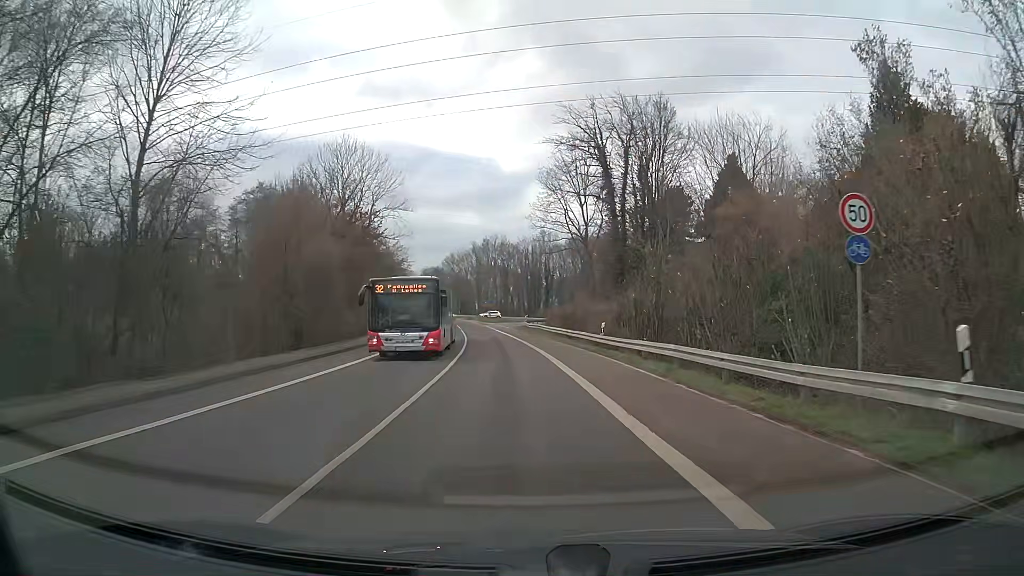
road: tertiary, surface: asphalt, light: Day
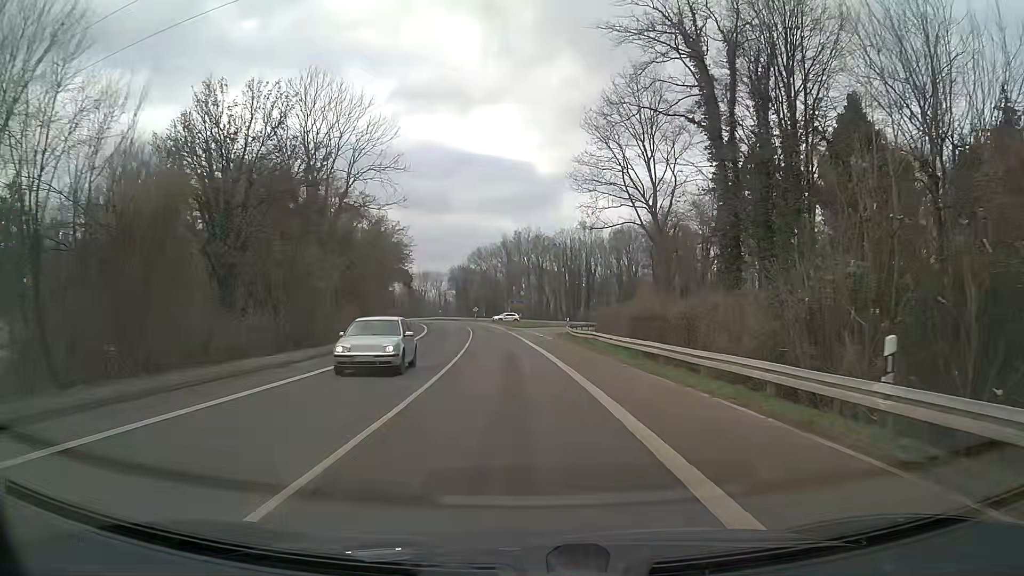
(-0.7, +22.7) m; -3°
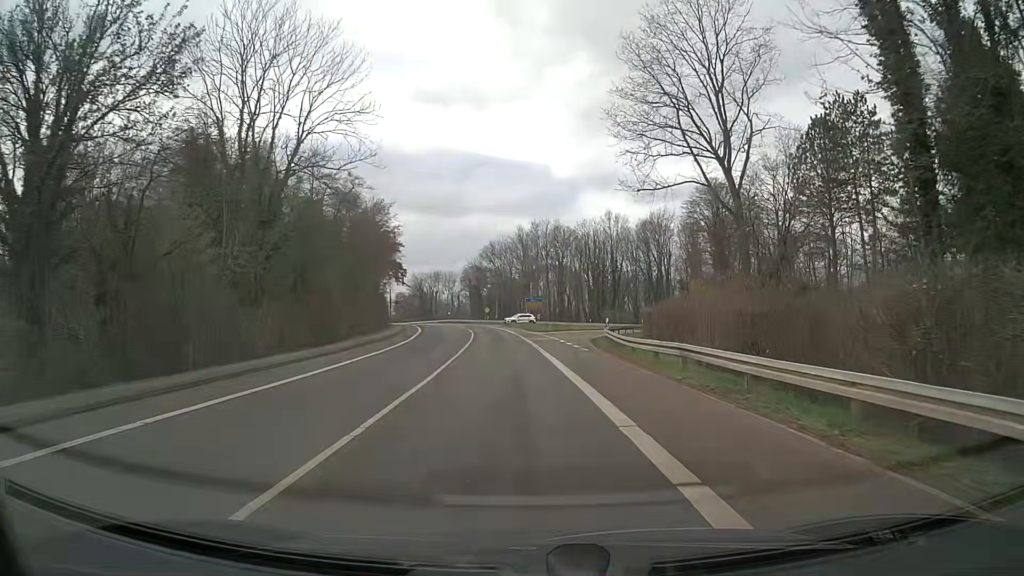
(-0.2, +15.5) m; -1°
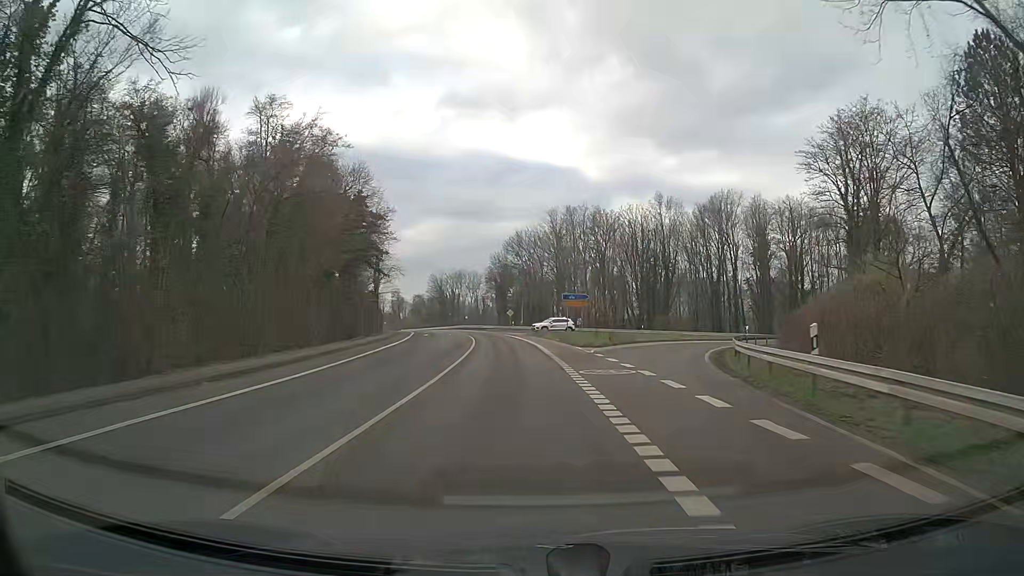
(-0.8, +23.7) m; -4°
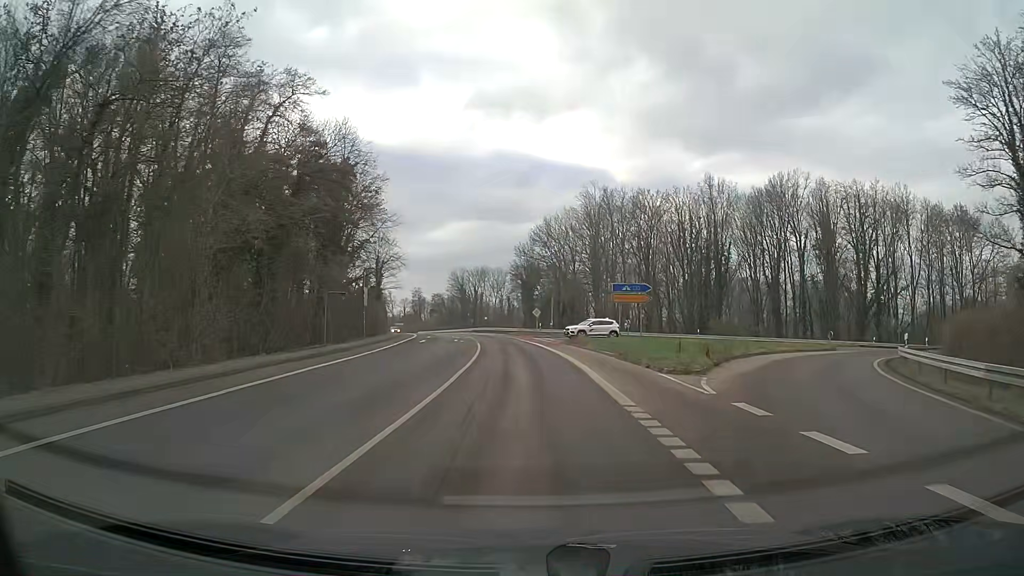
(-0.3, +15.8) m; -2°
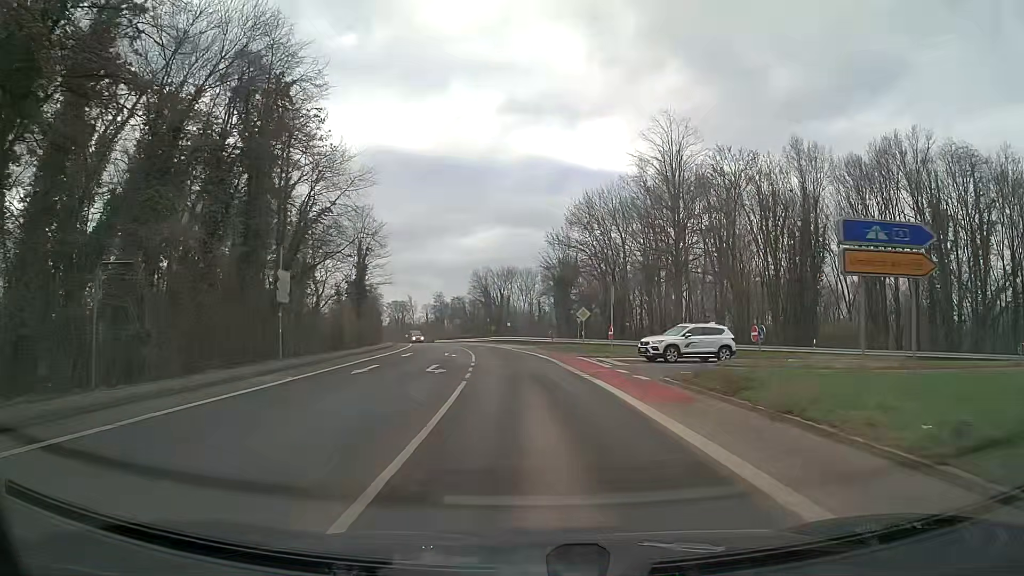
(-0.6, +23.0) m; -3°
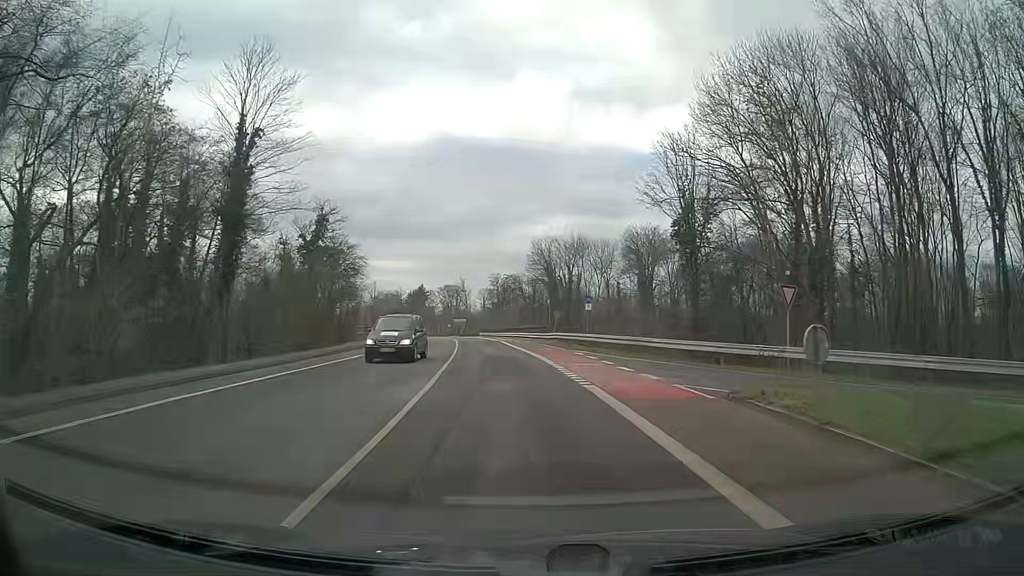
(-1.6, +37.9) m; -6°
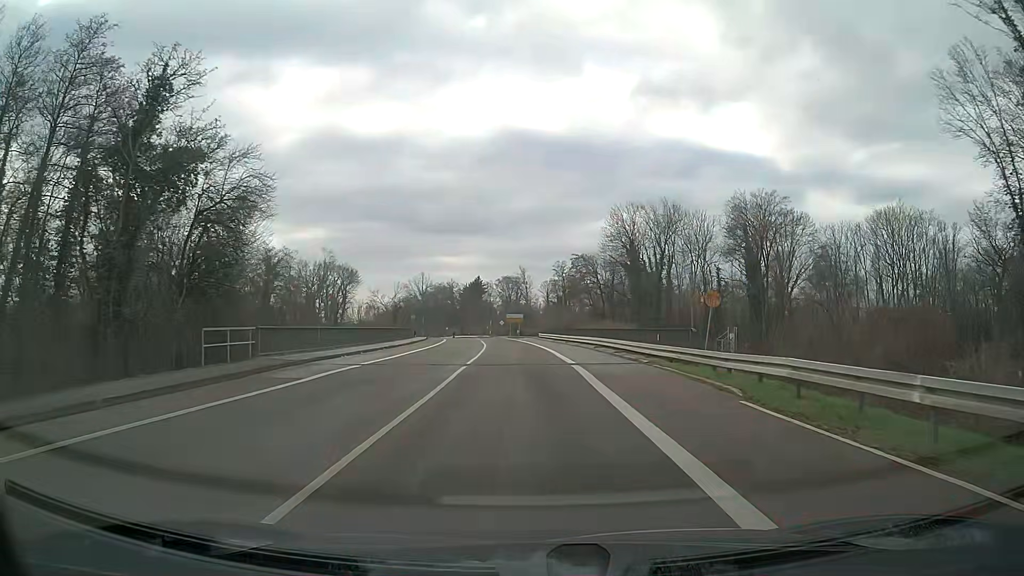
(-1.5, +30.5) m; -5°
(0, +10) (0, +20) (-1, +30) (-1, +40) (-2, +50) (-3, +60) (-3, +70) (-3, +80) (-2, +90) (0, +100) m
